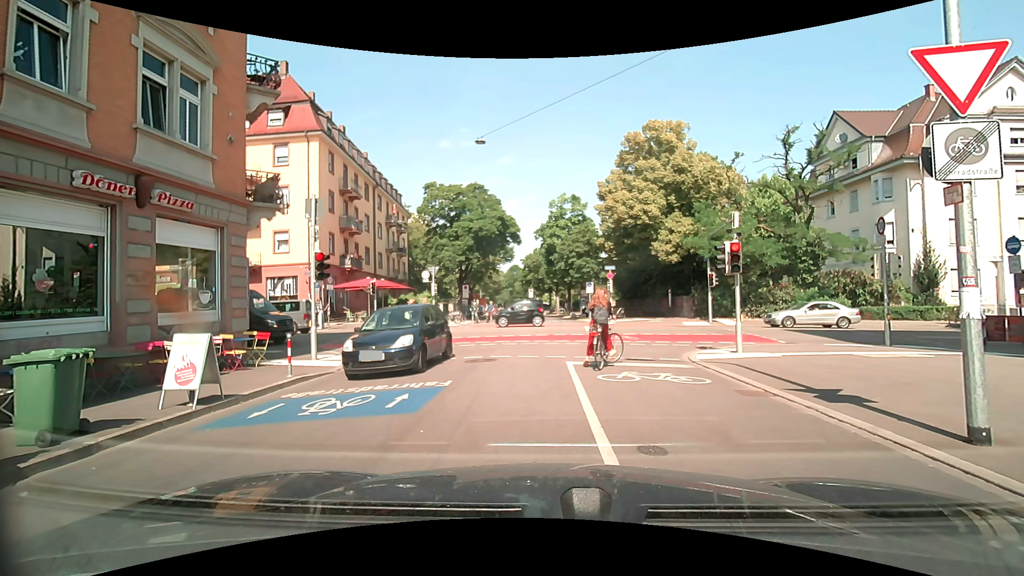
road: residential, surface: asphalt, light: Day
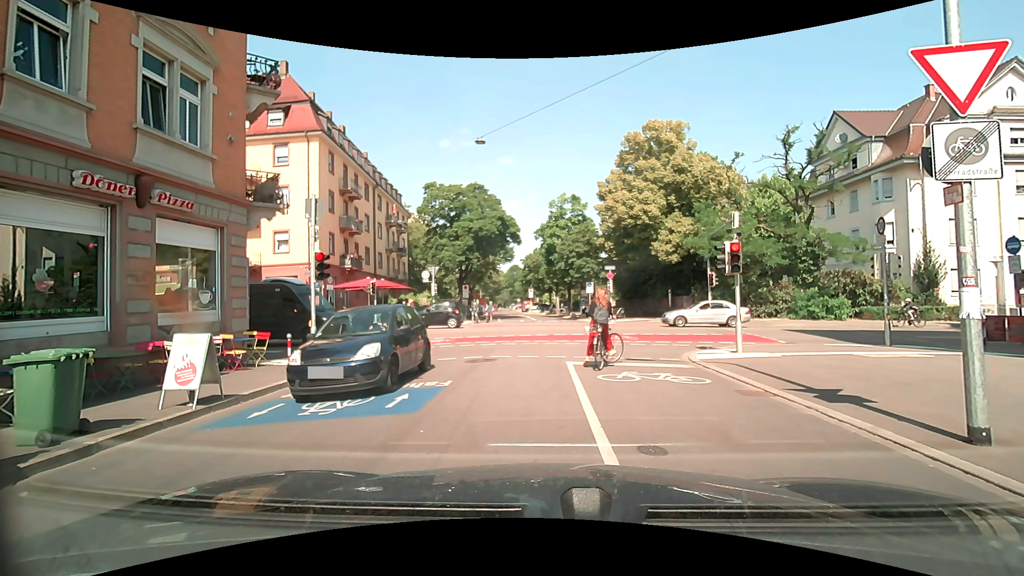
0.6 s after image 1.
(0.0, 0.0) m; 0°
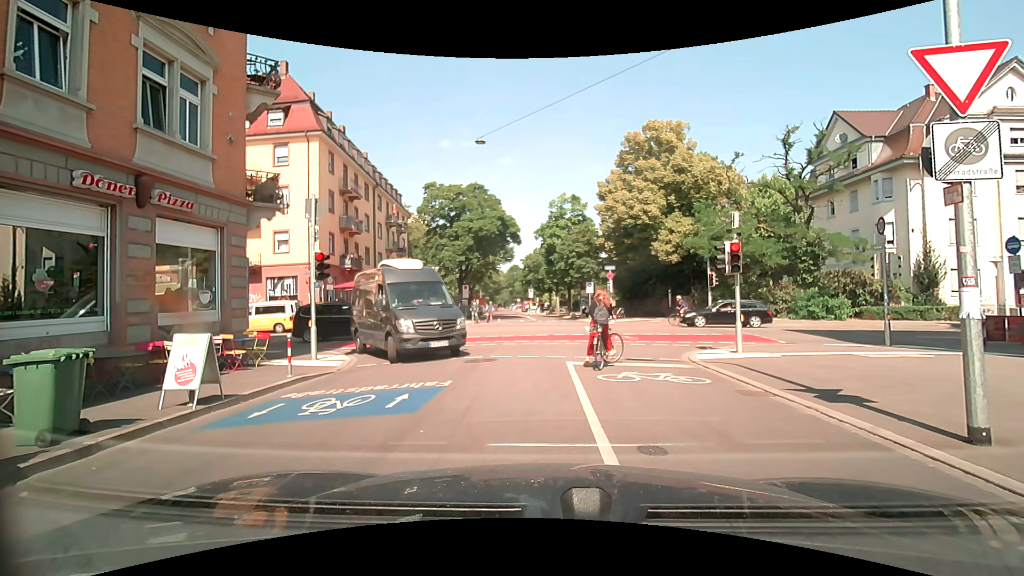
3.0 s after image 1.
(0.0, 0.0) m; 0°
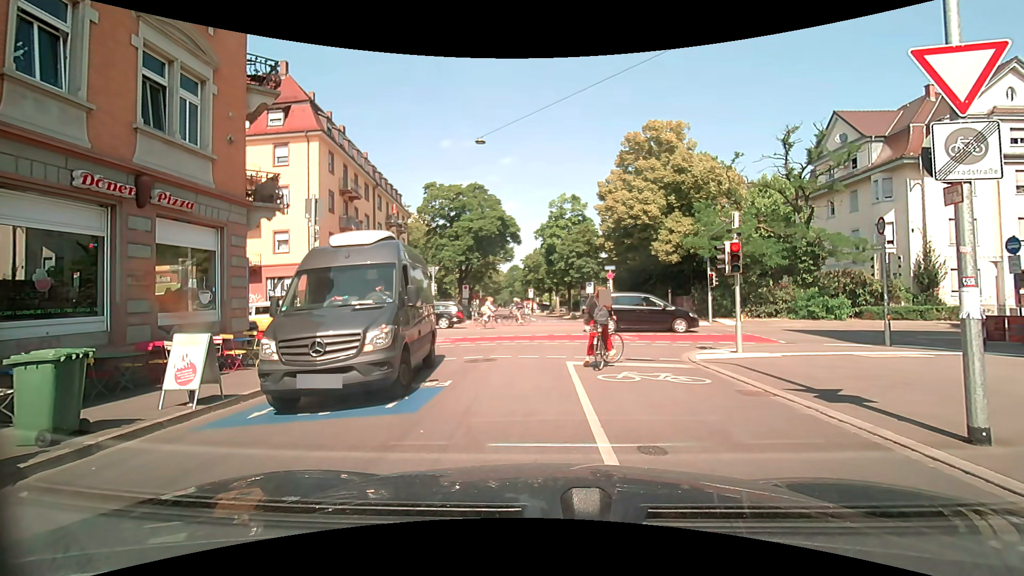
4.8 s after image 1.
(0.0, 0.0) m; 0°
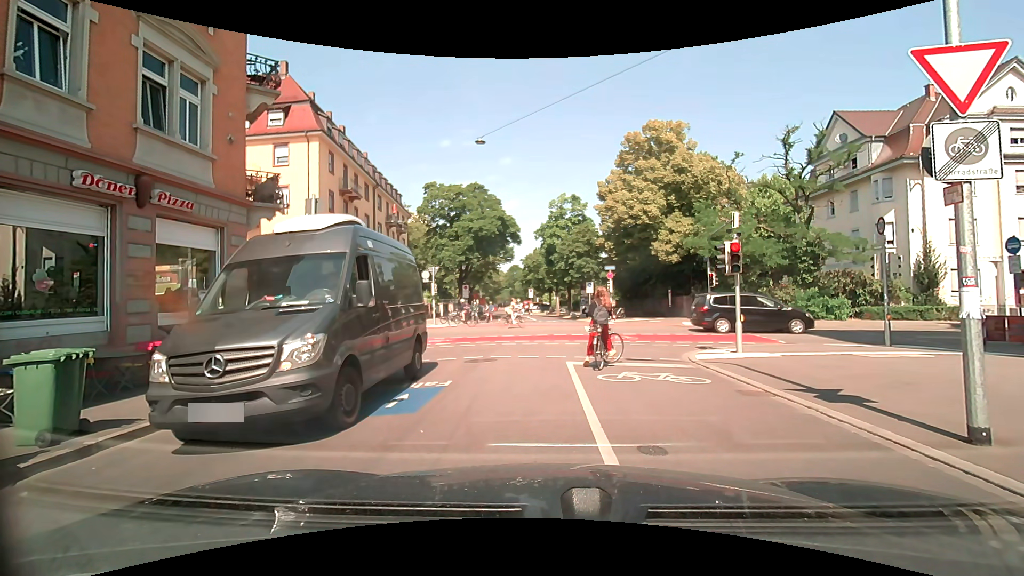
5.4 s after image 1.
(0.0, 0.0) m; 0°
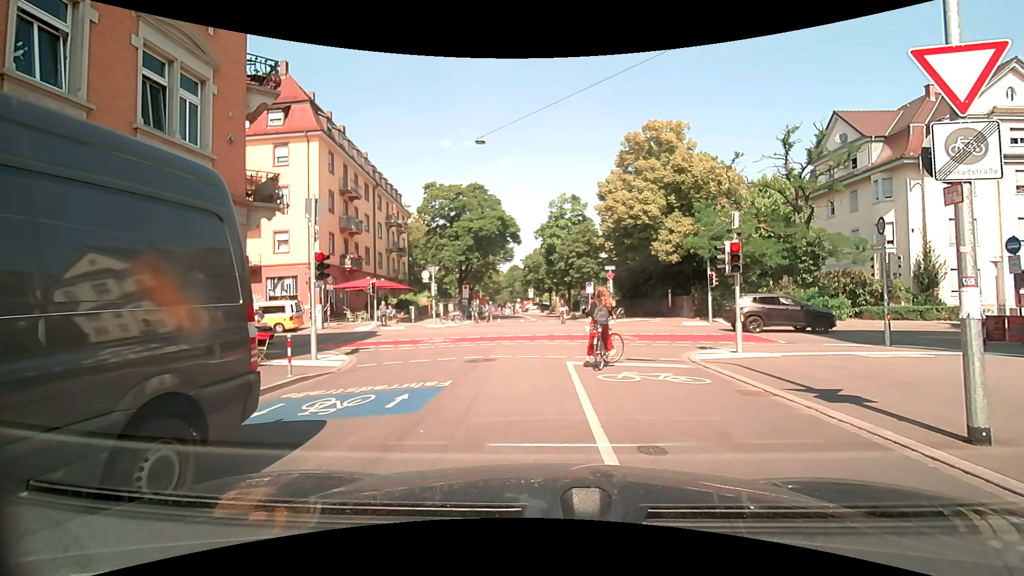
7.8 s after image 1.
(0.0, 0.0) m; 0°
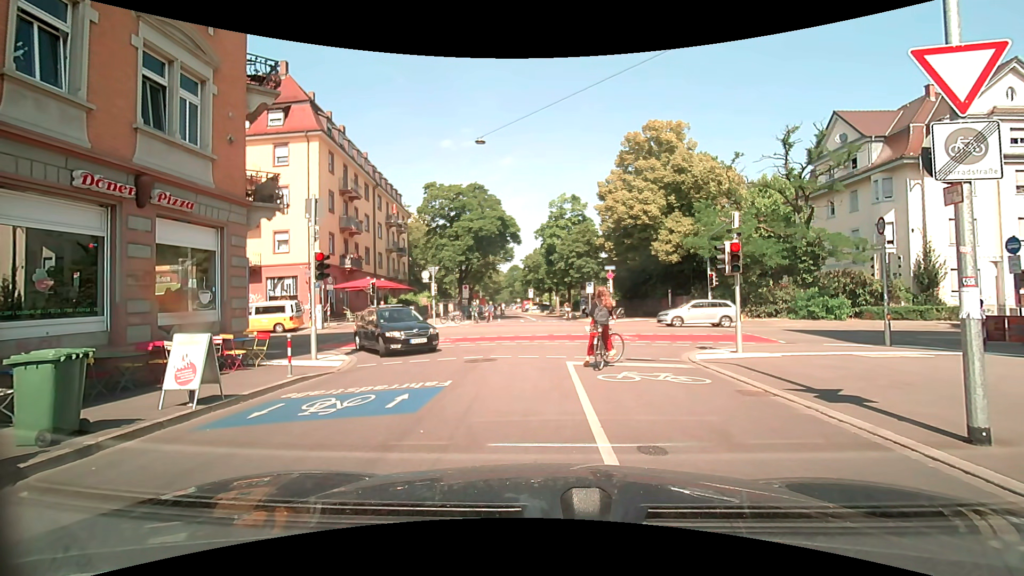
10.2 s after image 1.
(0.0, 0.0) m; 0°
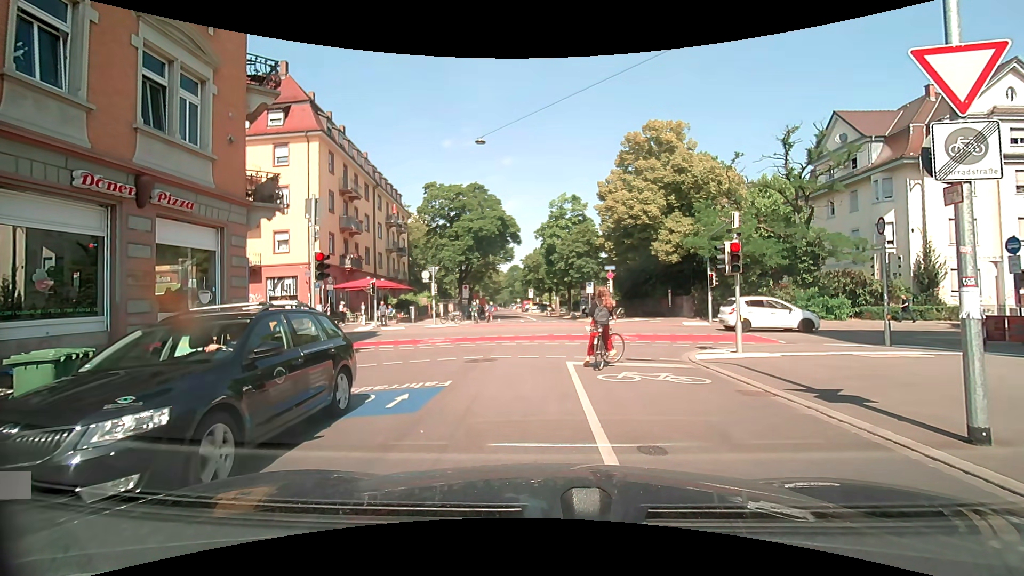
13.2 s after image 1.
(0.0, 0.0) m; 0°
